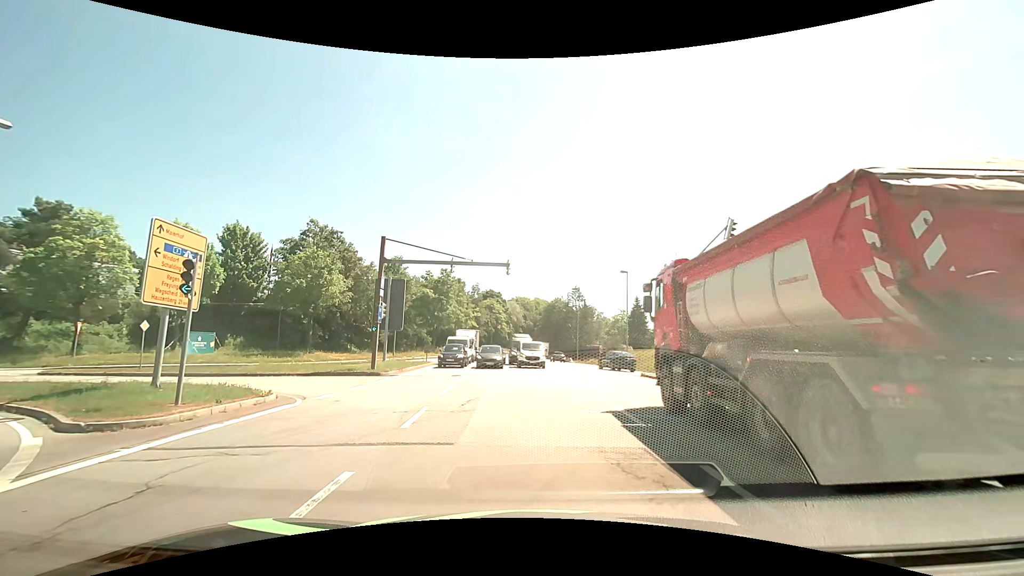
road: primary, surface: asphalt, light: Day
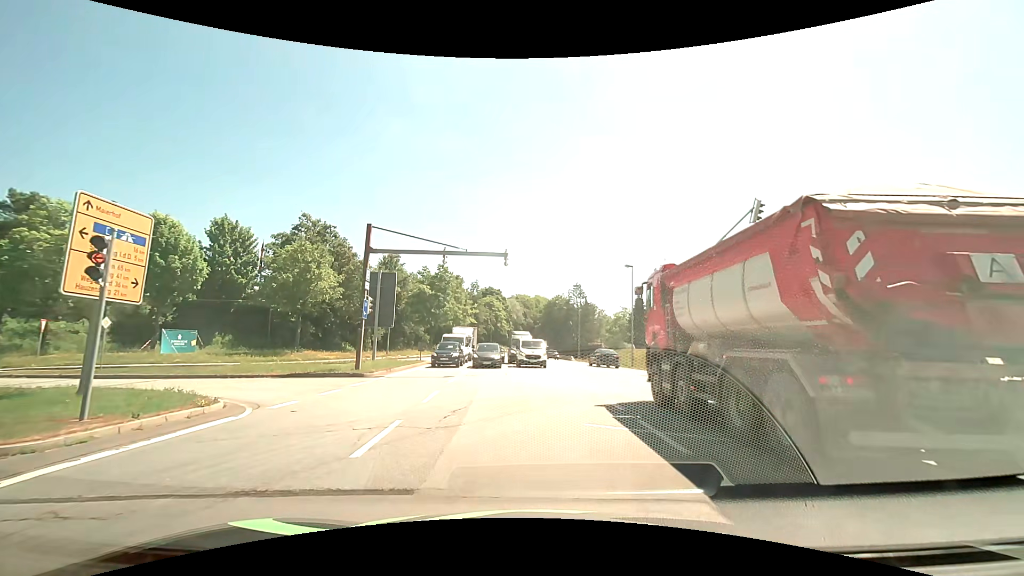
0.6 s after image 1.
(0.0, +2.5) m; -1°
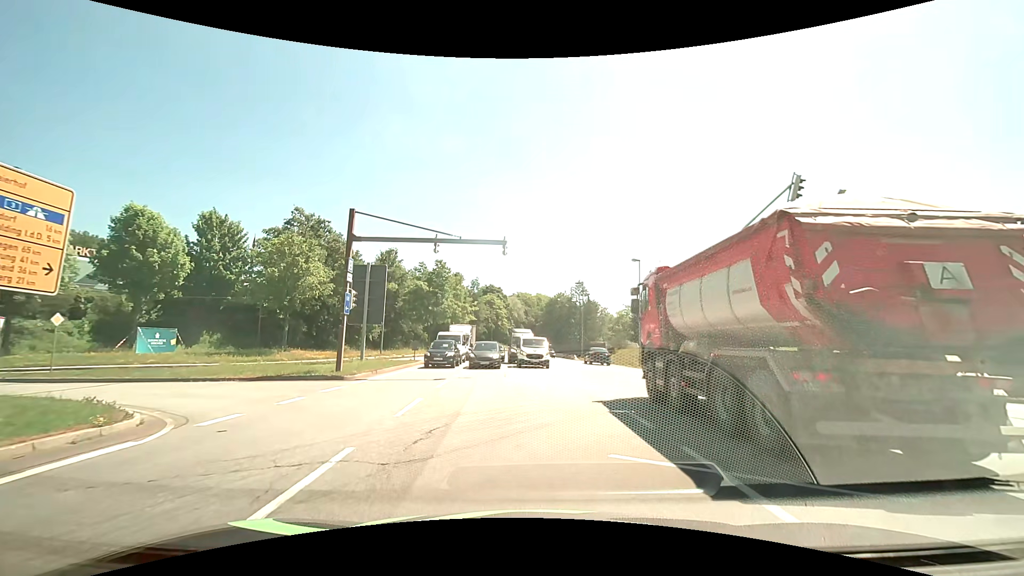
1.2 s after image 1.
(0.0, +2.6) m; 0°
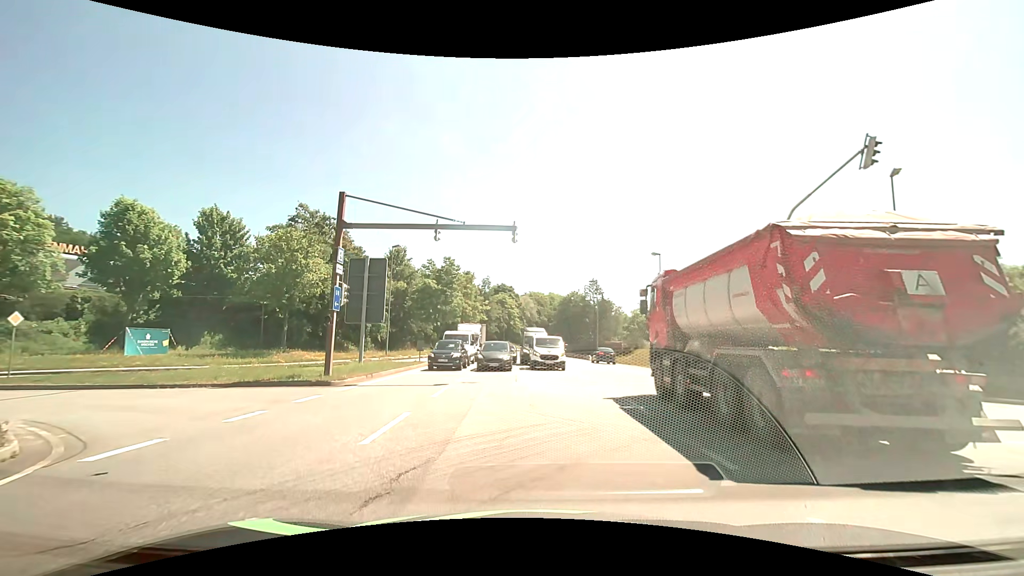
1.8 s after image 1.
(0.0, +2.7) m; -1°
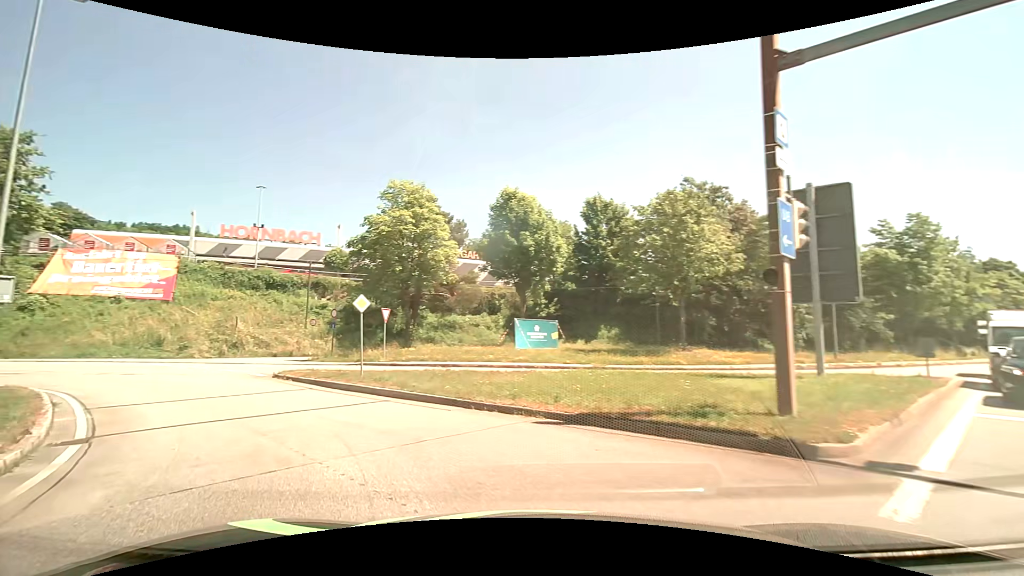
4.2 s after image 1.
(-3.5, +11.0) m; -42°
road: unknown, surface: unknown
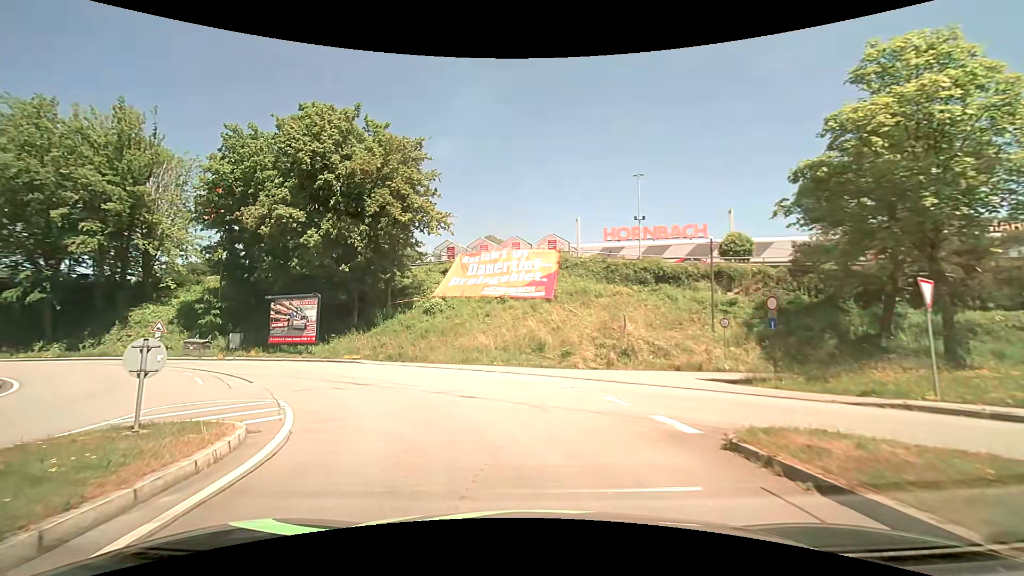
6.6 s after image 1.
(-5.4, +11.7) m; -43°
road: residential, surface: asphalt
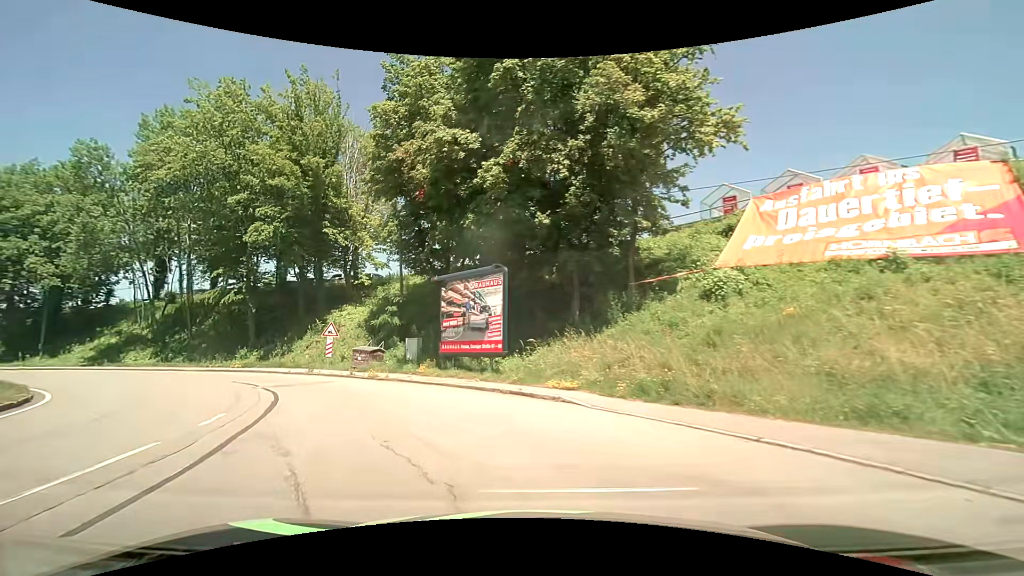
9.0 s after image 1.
(-3.4, +14.8) m; -27°
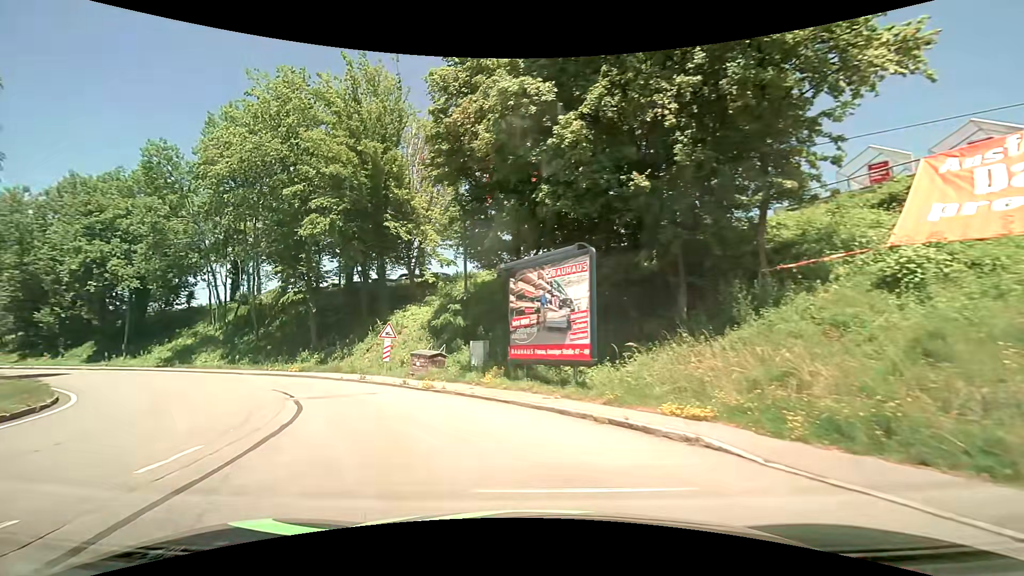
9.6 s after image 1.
(-0.3, +3.8) m; -9°
